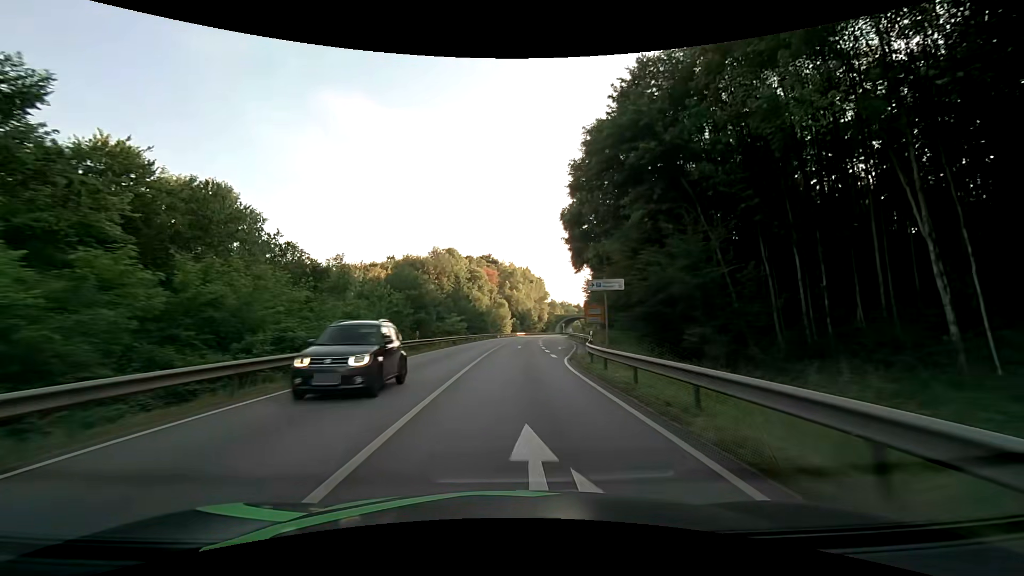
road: primary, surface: asphalt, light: Day
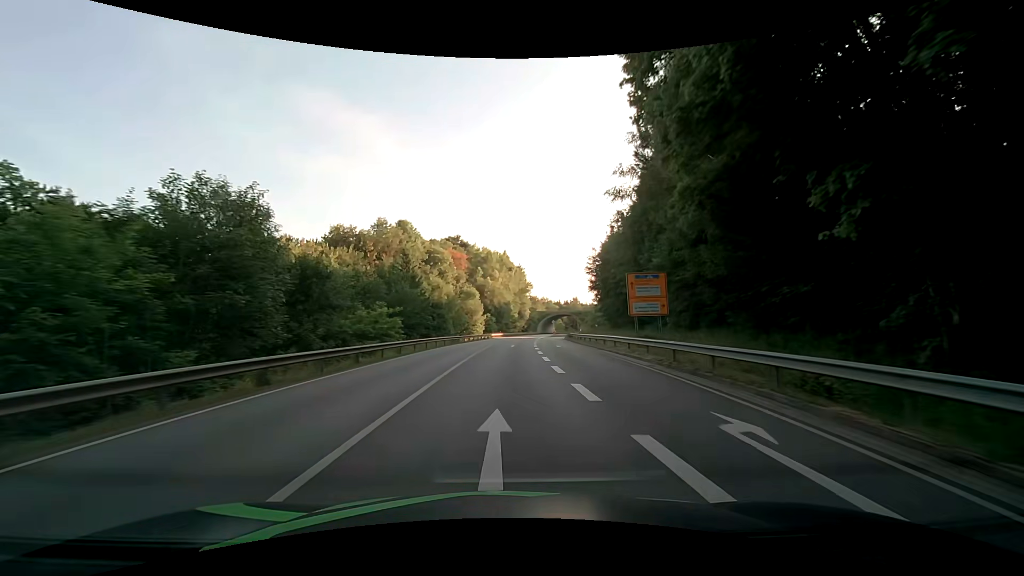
(+0.7, +33.6) m; +2°
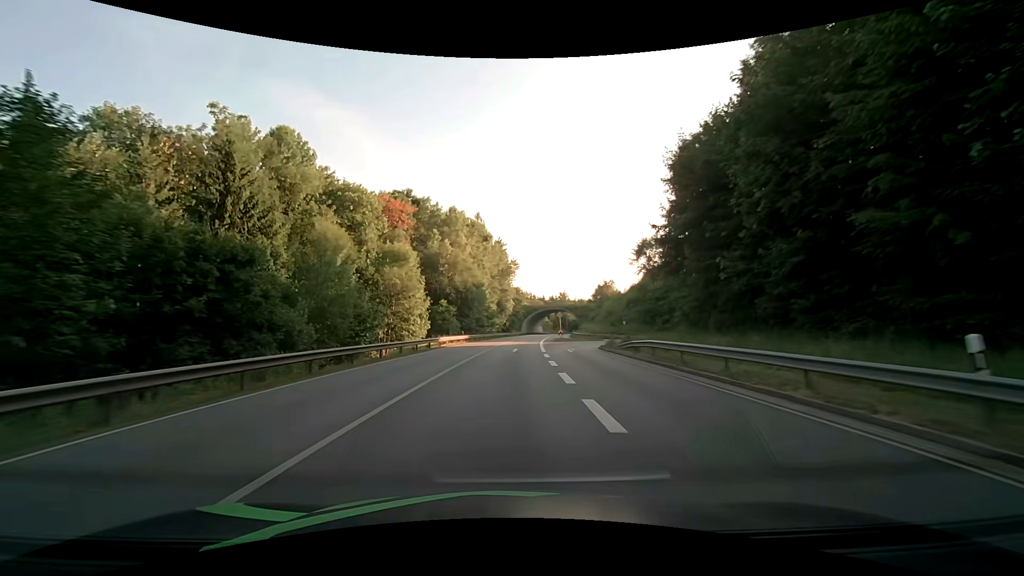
(+1.1, +44.9) m; +3°
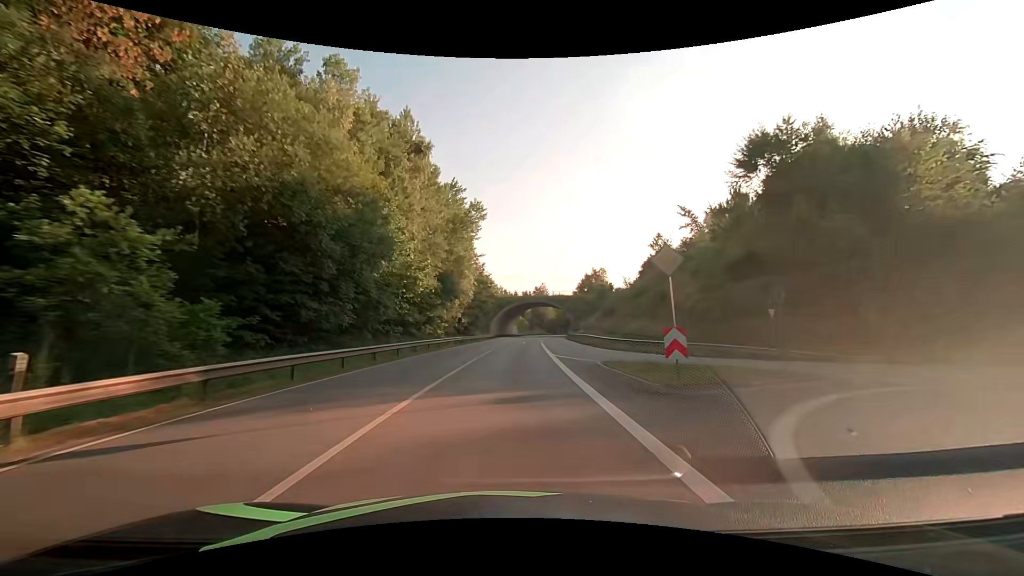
(+1.2, +45.7) m; +3°
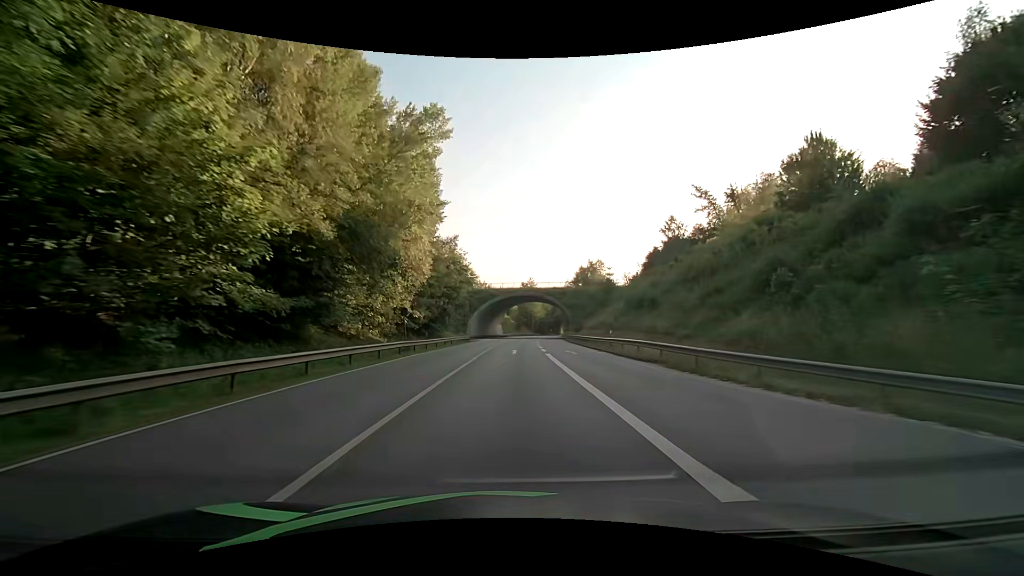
(+0.3, +23.3) m; +2°
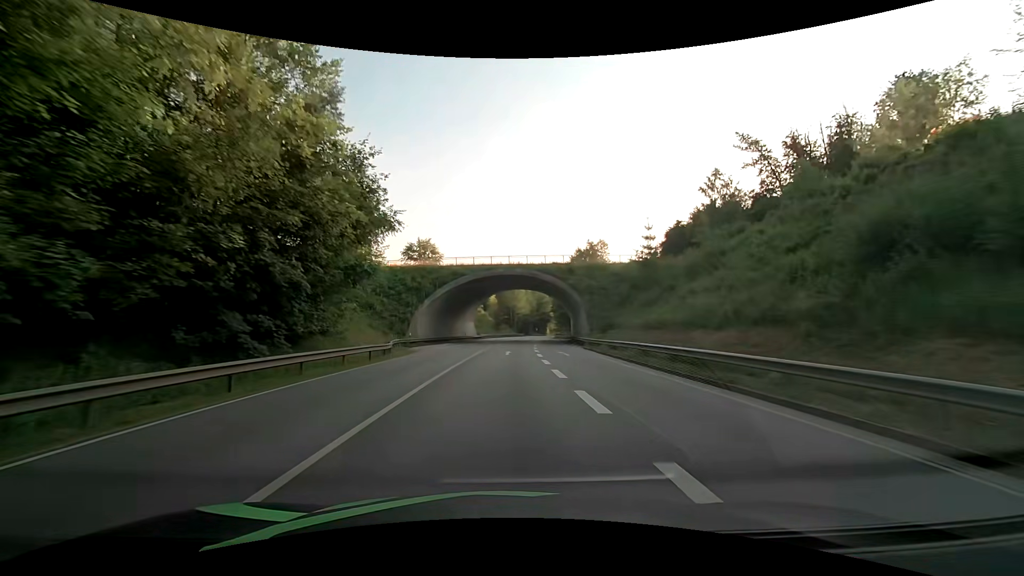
(+0.7, +35.4) m; +2°
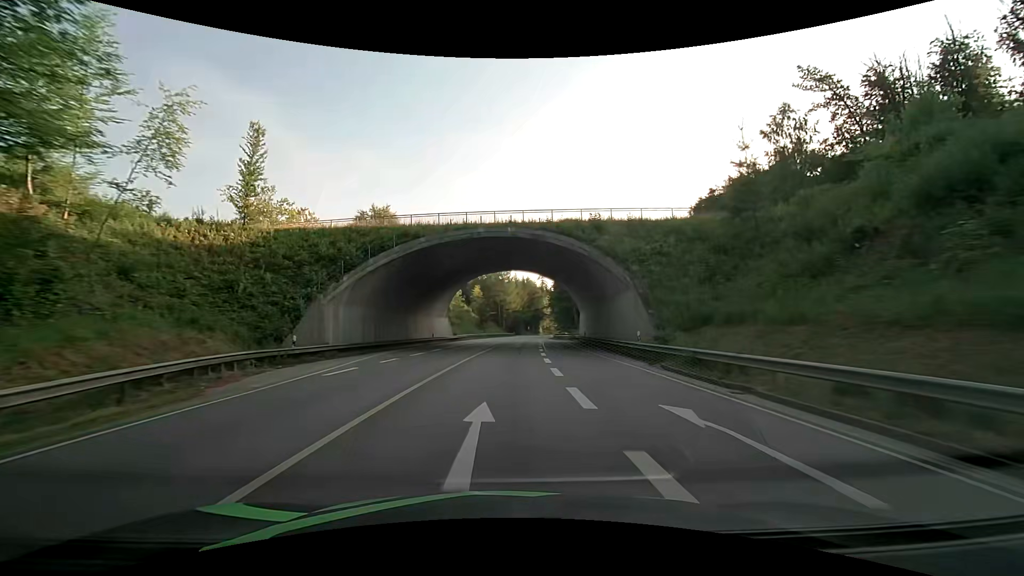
(+0.4, +23.9) m; +1°
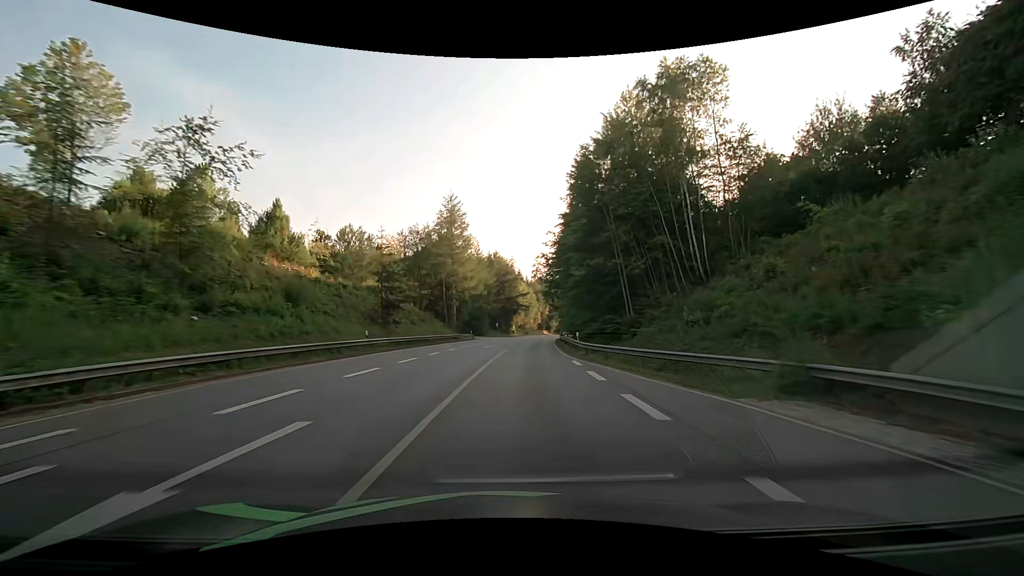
(+1.8, +61.1) m; +3°
(0, +10) (+1, +20) (+1, +30) (+2, +40) (+3, +50) (+4, +60) (+5, +70) (+6, +80) (+8, +90) (+9, +99) m
